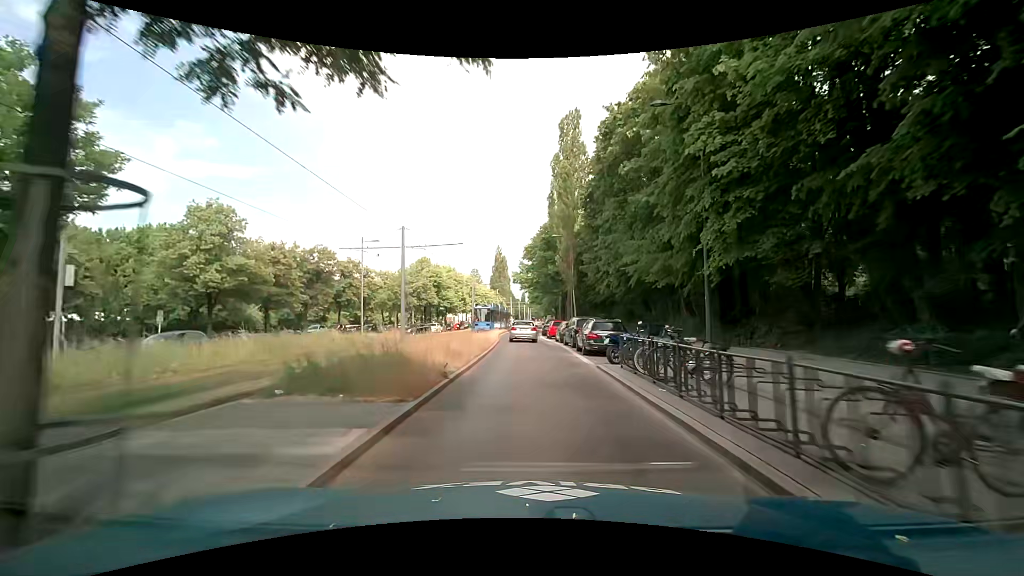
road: secondary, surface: asphalt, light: Day
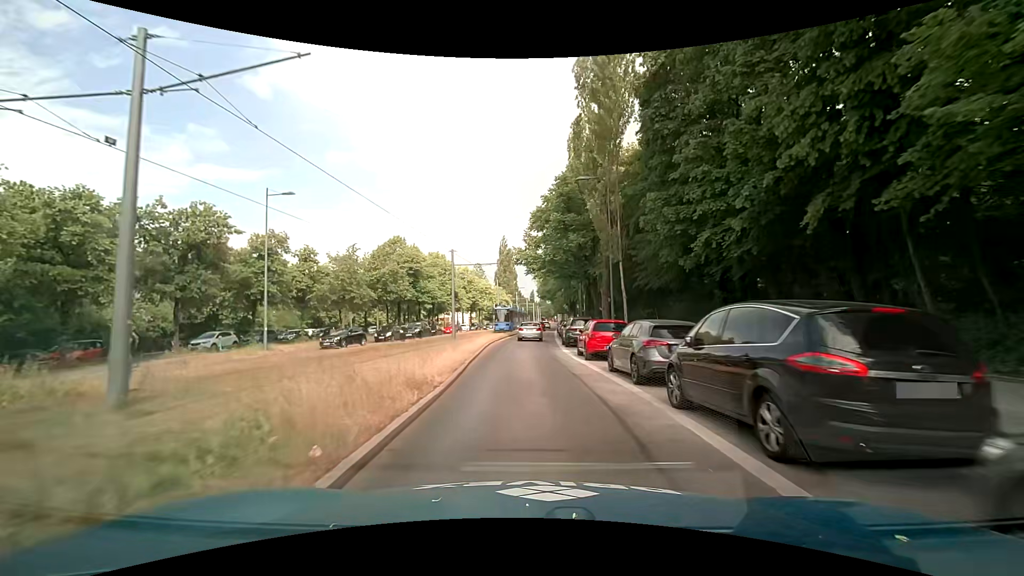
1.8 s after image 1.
(-0.1, +21.1) m; -1°
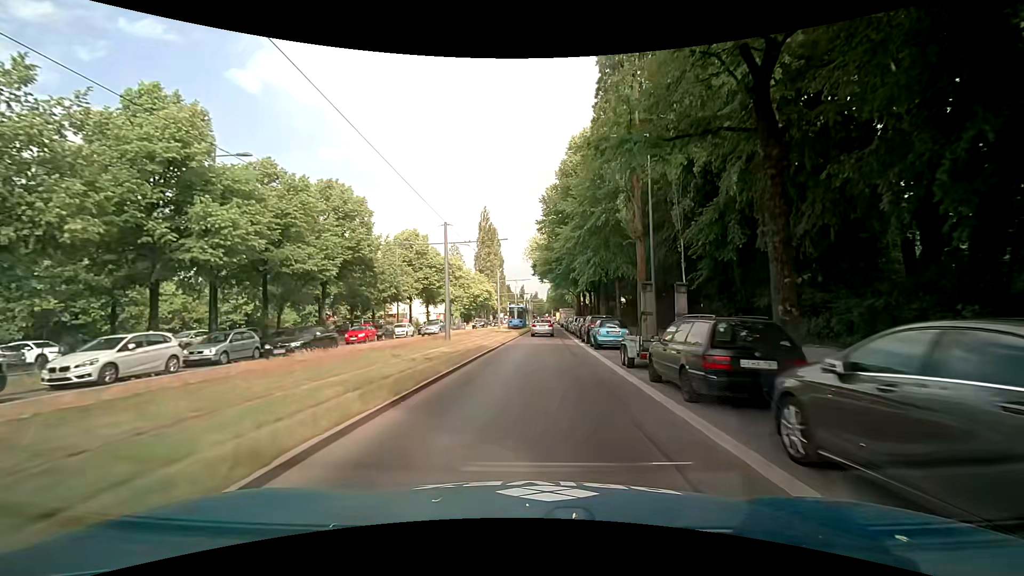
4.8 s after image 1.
(-0.4, +38.7) m; +1°
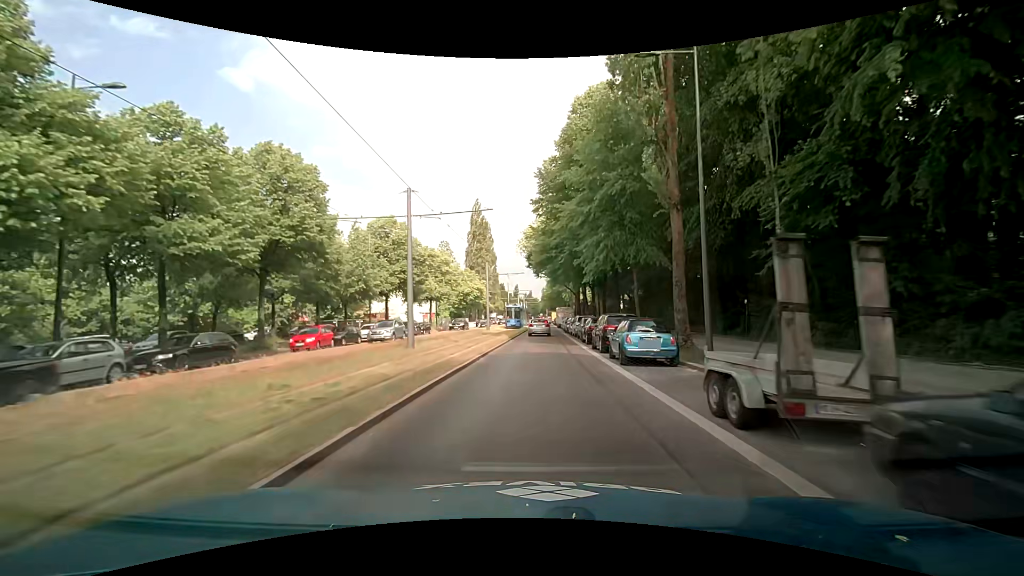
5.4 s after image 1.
(-0.1, +7.8) m; 0°
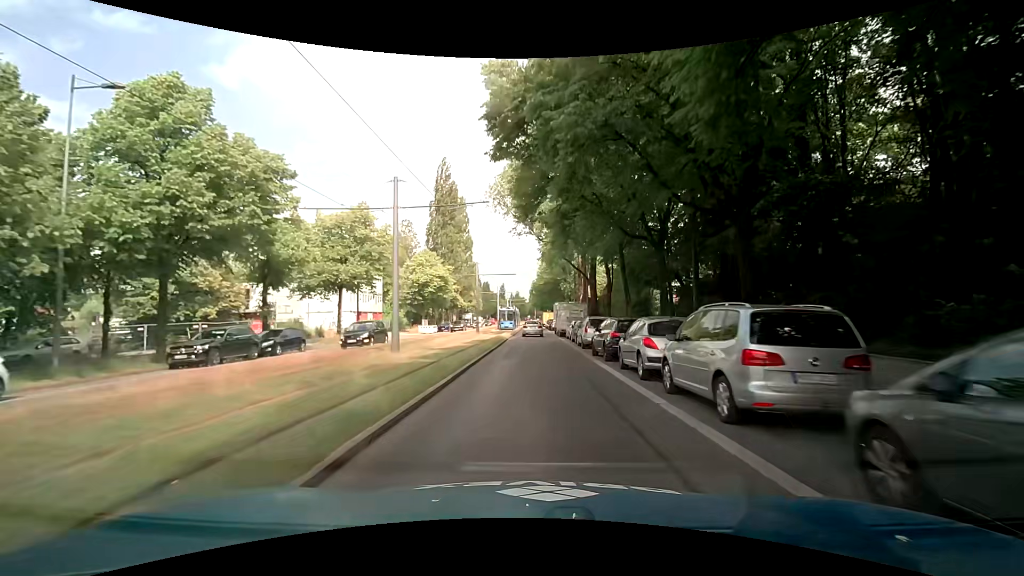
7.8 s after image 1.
(+0.2, +30.8) m; 0°
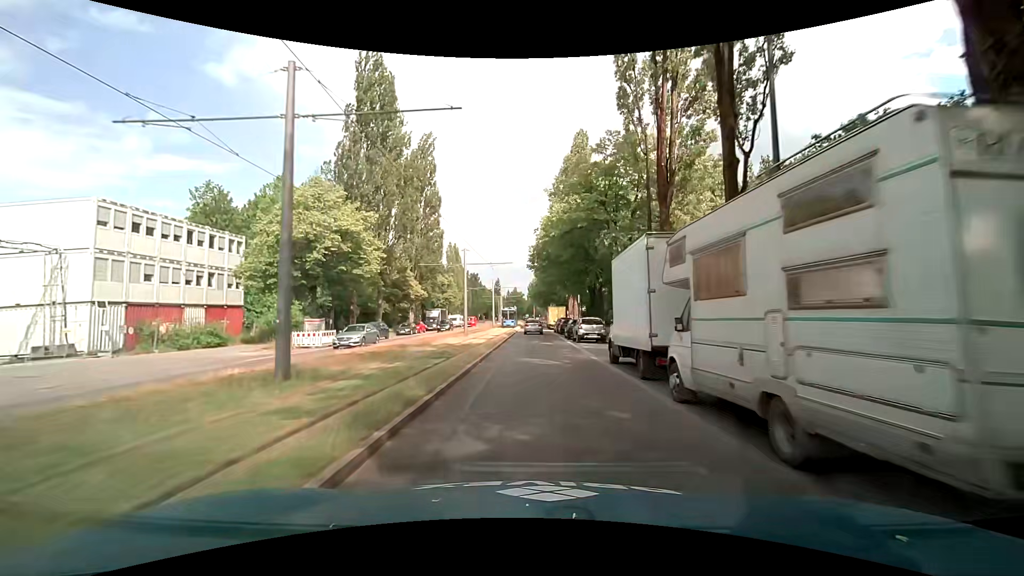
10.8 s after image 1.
(+0.8, +38.1) m; +1°
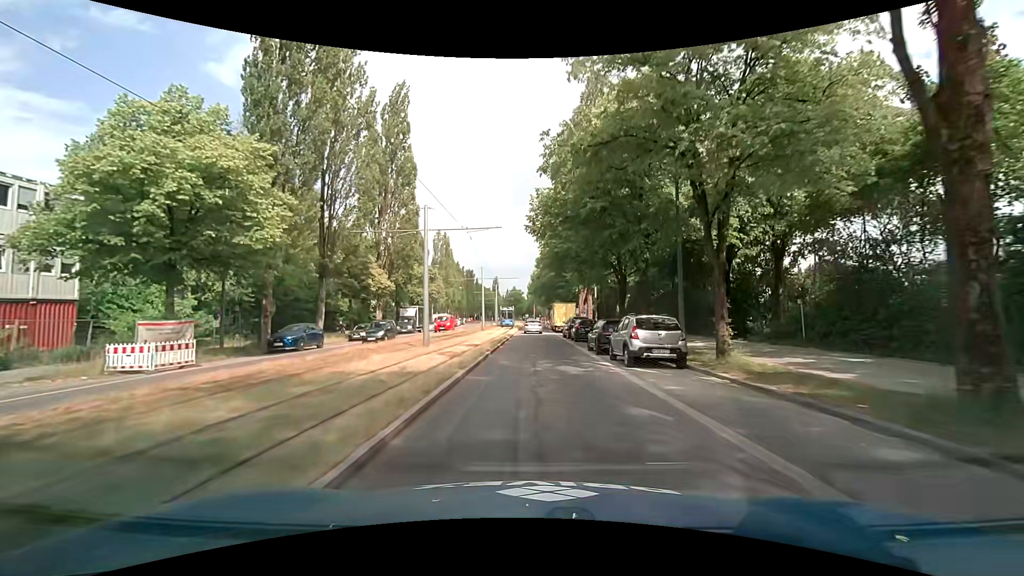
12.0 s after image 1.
(0.0, +15.1) m; 0°
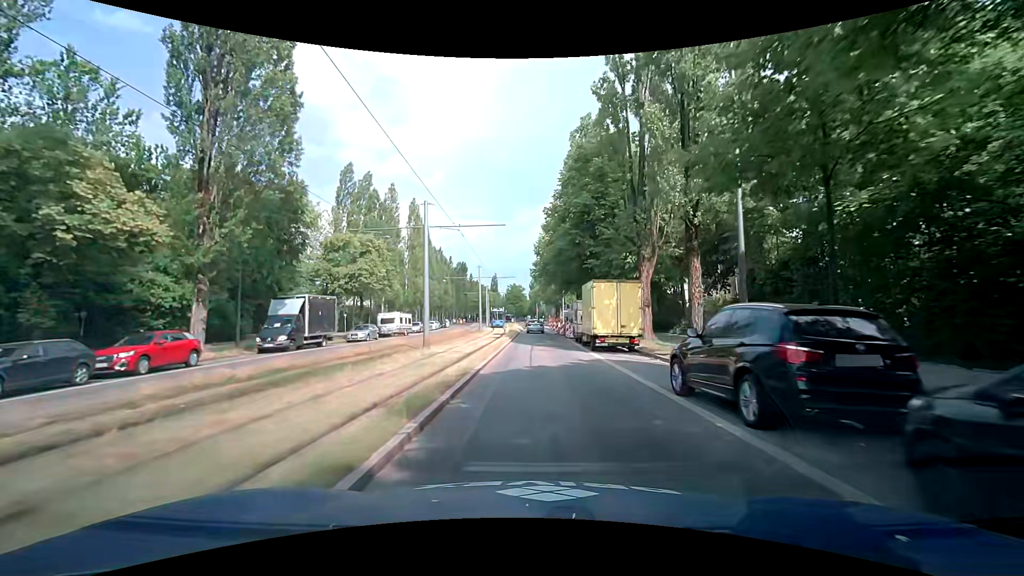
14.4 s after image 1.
(0.0, +30.3) m; 0°
(0, +10) (0, +20) (0, +30) (0, +40) (0, +50) (0, +60) (0, +70) (+1, +80) (+1, +90) (+1, +100) m
